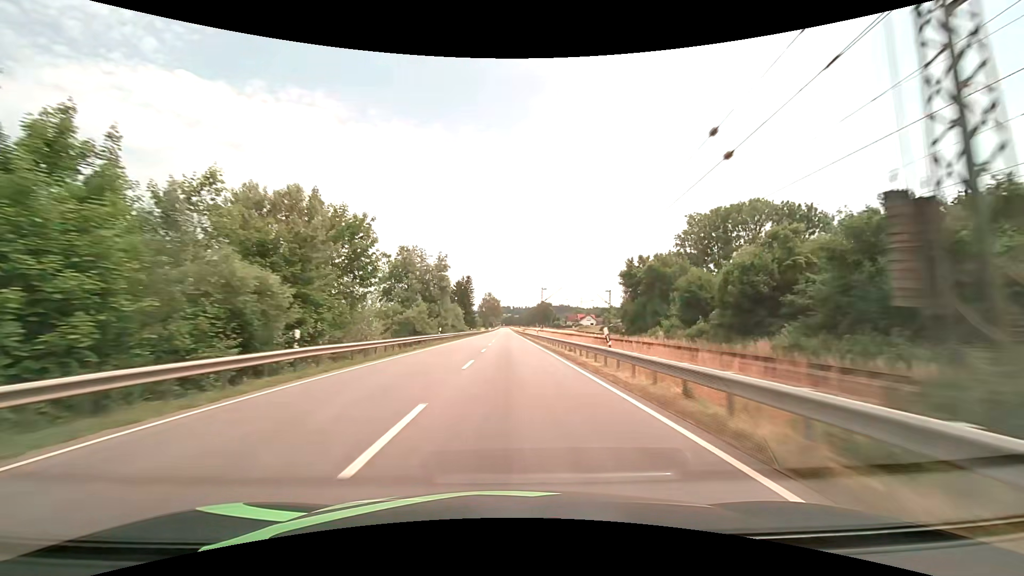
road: primary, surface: asphalt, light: Day
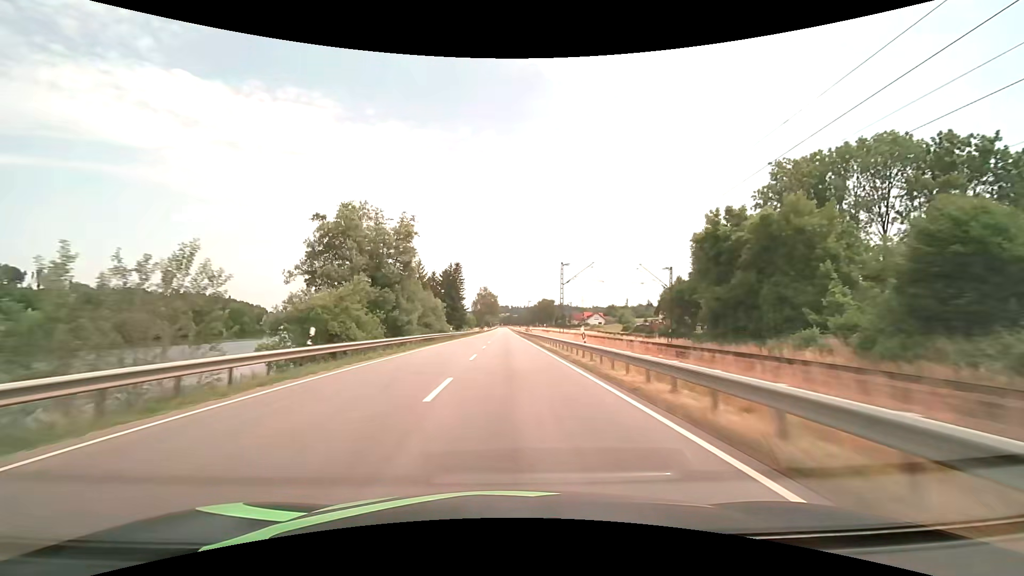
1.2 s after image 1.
(+0.1, +31.7) m; 0°
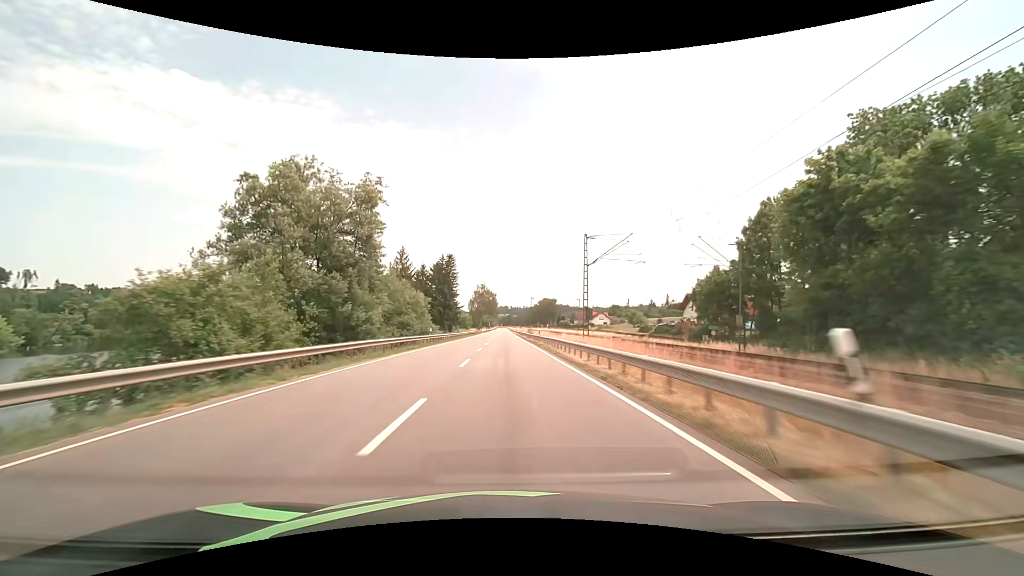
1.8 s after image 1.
(0.0, +15.8) m; 0°
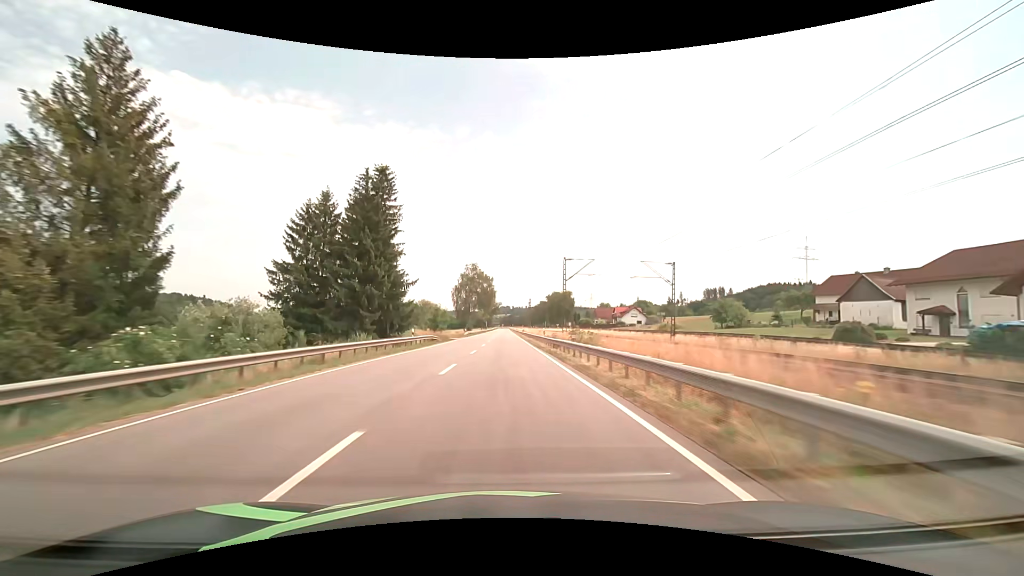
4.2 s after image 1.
(0.0, +63.4) m; 0°
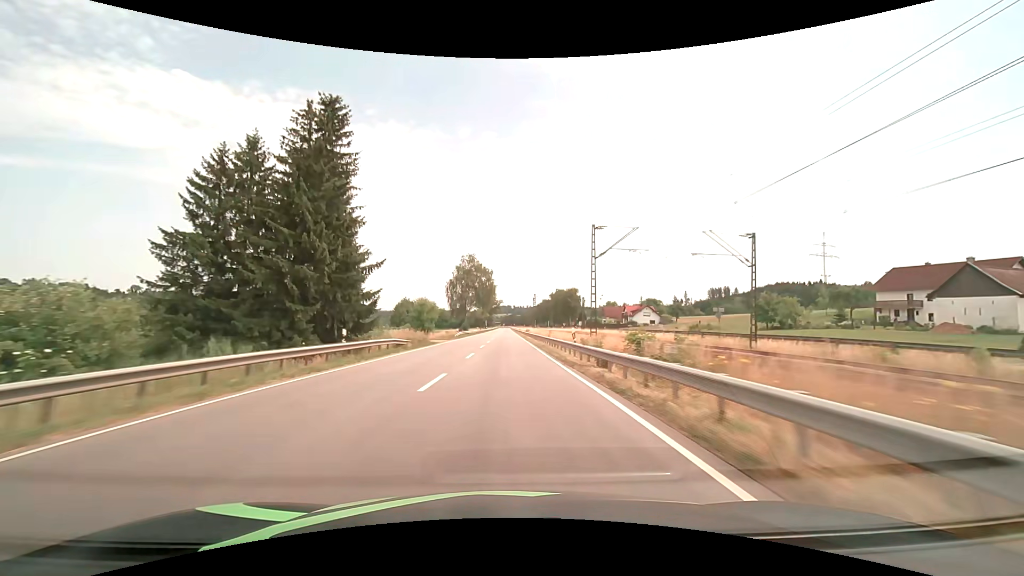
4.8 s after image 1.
(0.0, +15.8) m; 0°
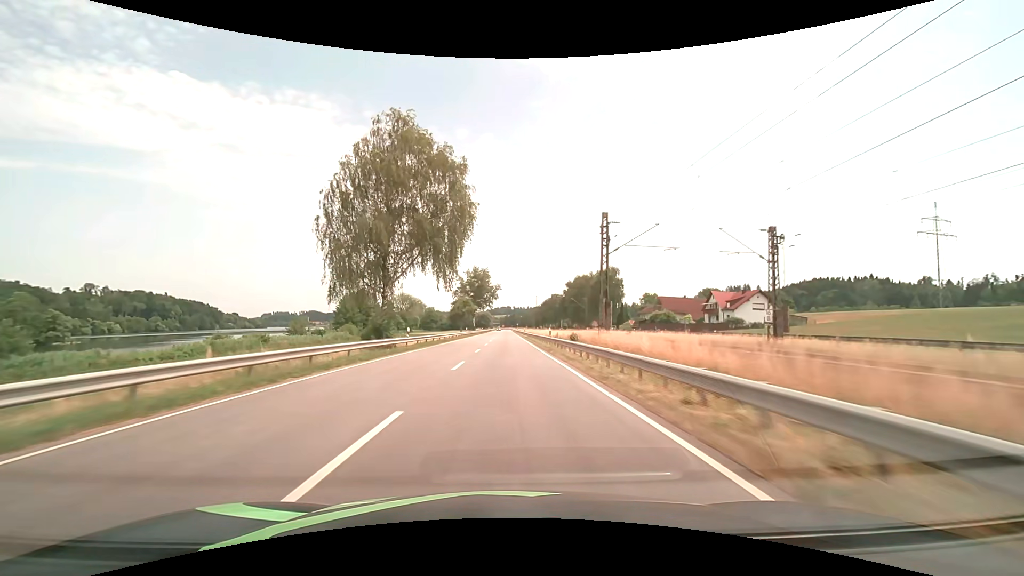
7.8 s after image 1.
(-0.1, +79.2) m; 0°
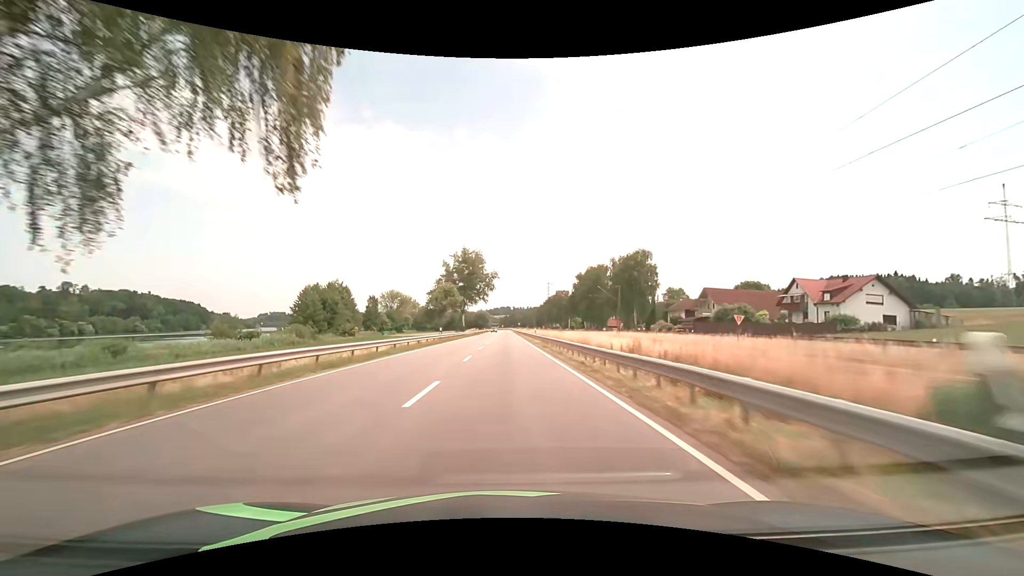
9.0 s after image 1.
(0.0, +31.6) m; 0°
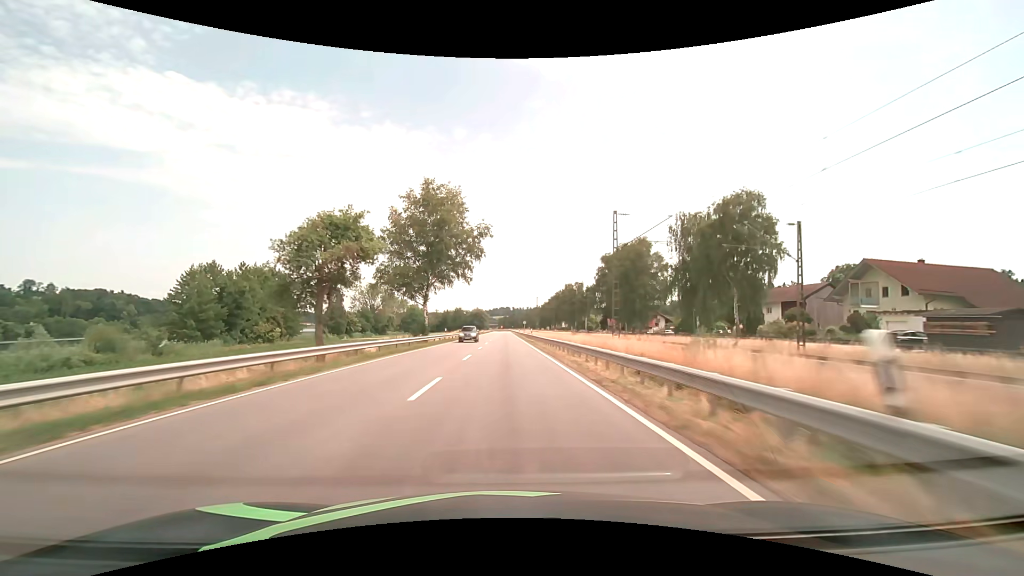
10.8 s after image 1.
(-0.2, +47.4) m; 0°
(0, +10) (0, +20) (0, +30) (0, +40) (0, +50) (0, +60) (0, +70) (0, +80) (0, +90) (0, +100) m
